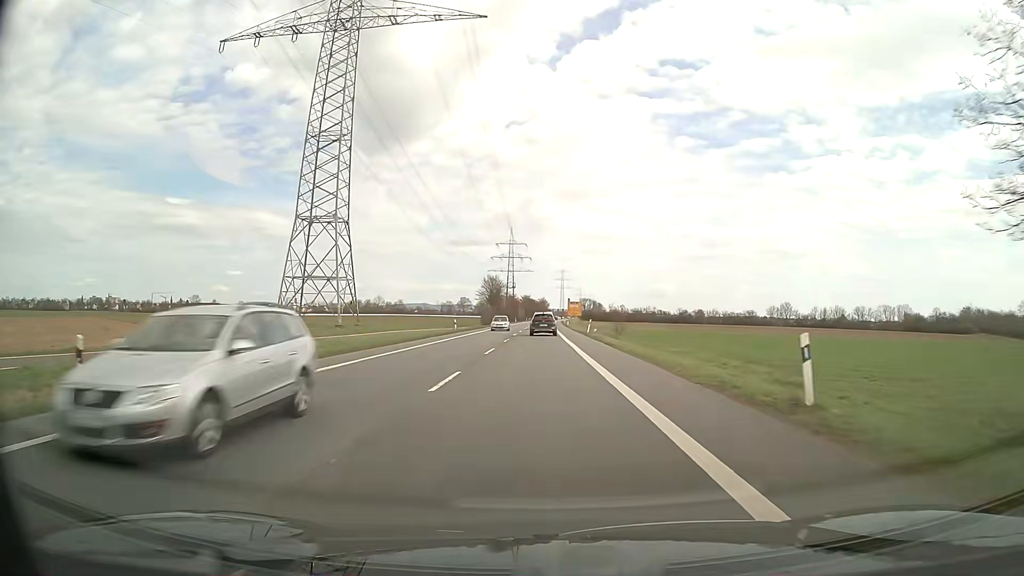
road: secondary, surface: asphalt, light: Day
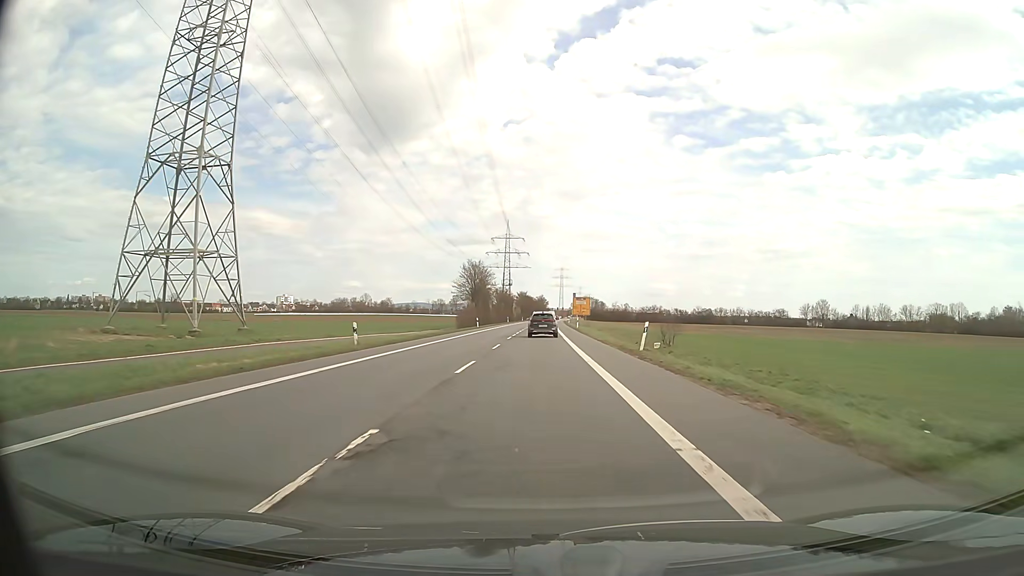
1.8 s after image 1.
(+0.1, +32.3) m; 0°
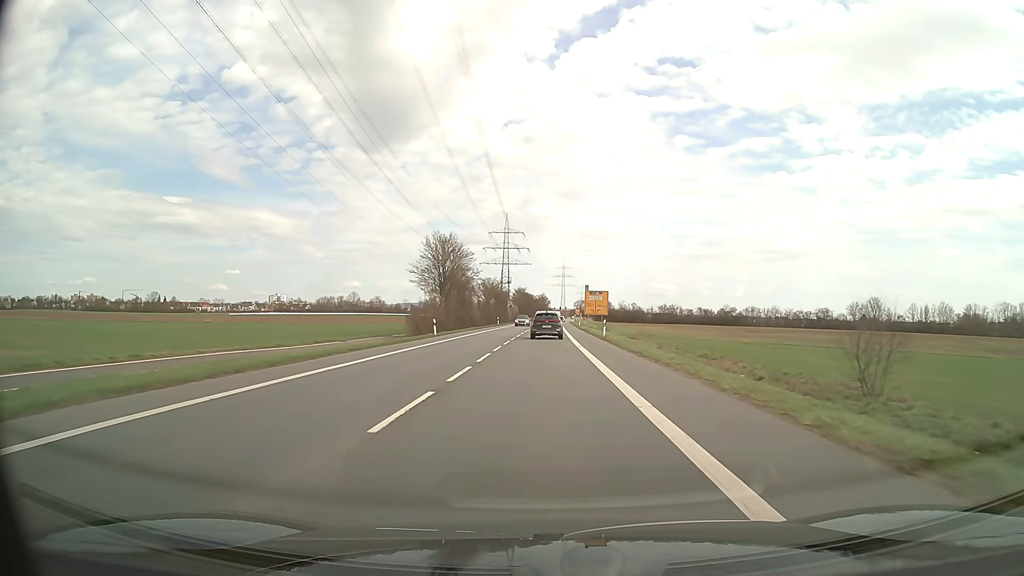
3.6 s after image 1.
(0.0, +32.3) m; 0°
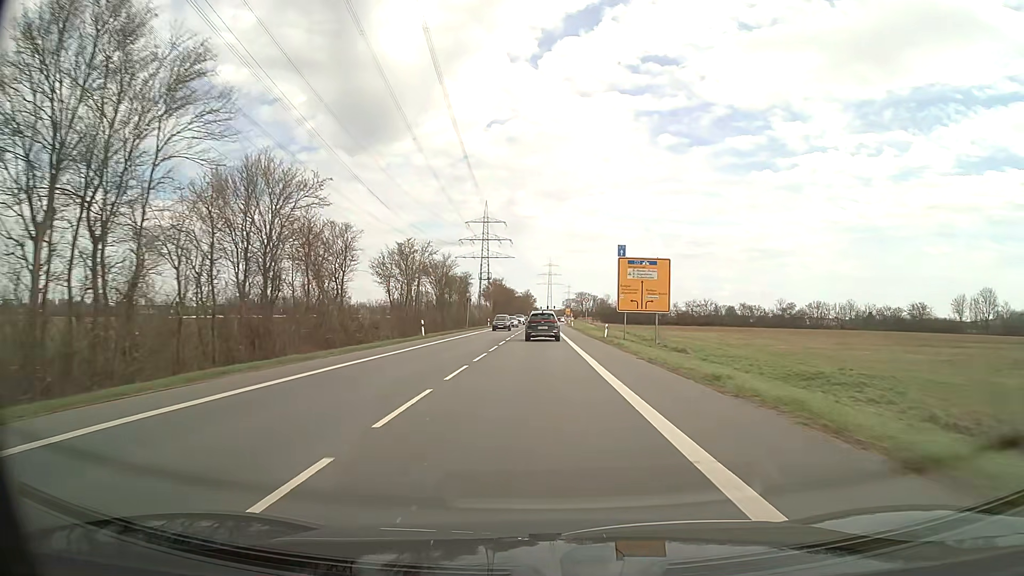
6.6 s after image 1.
(+0.6, +53.7) m; +1°
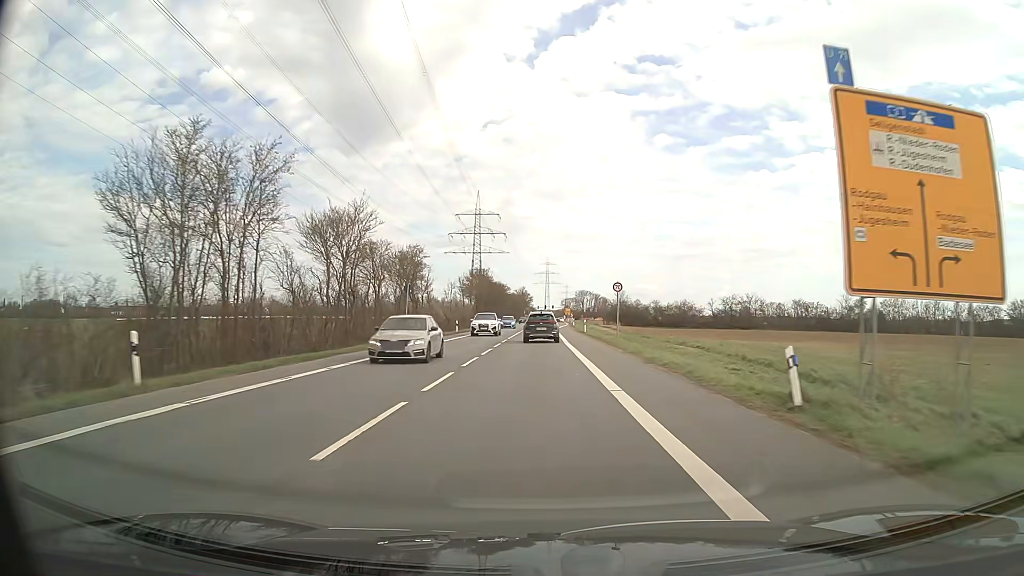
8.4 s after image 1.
(+0.1, +32.2) m; 0°
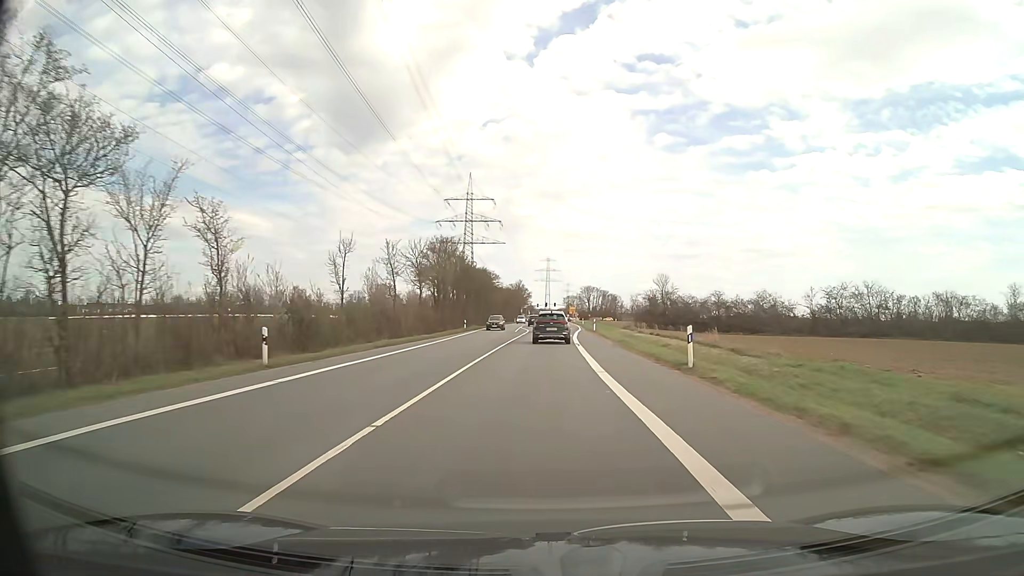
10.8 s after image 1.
(-0.1, +42.9) m; 0°
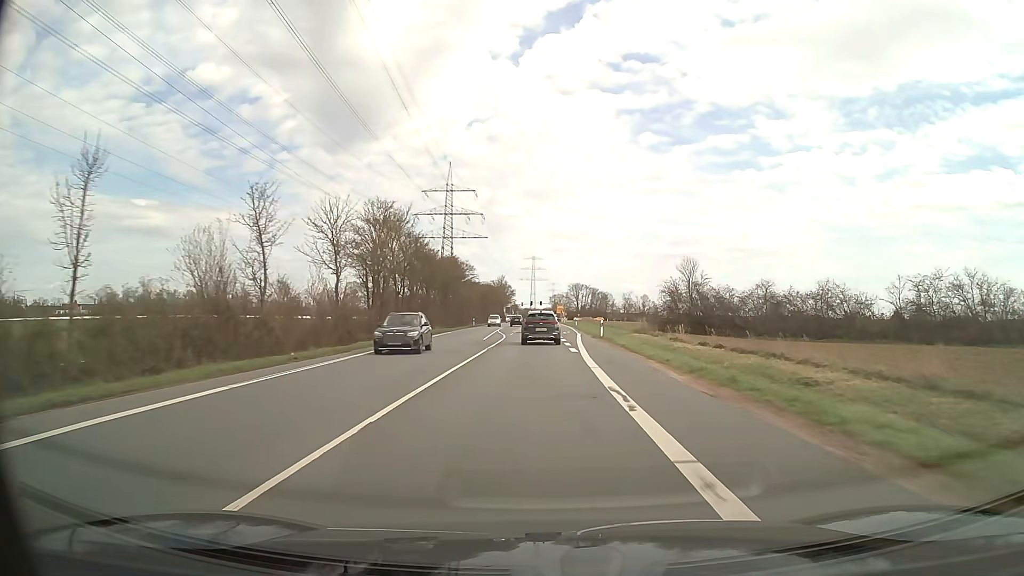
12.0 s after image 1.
(+0.2, +21.5) m; +1°
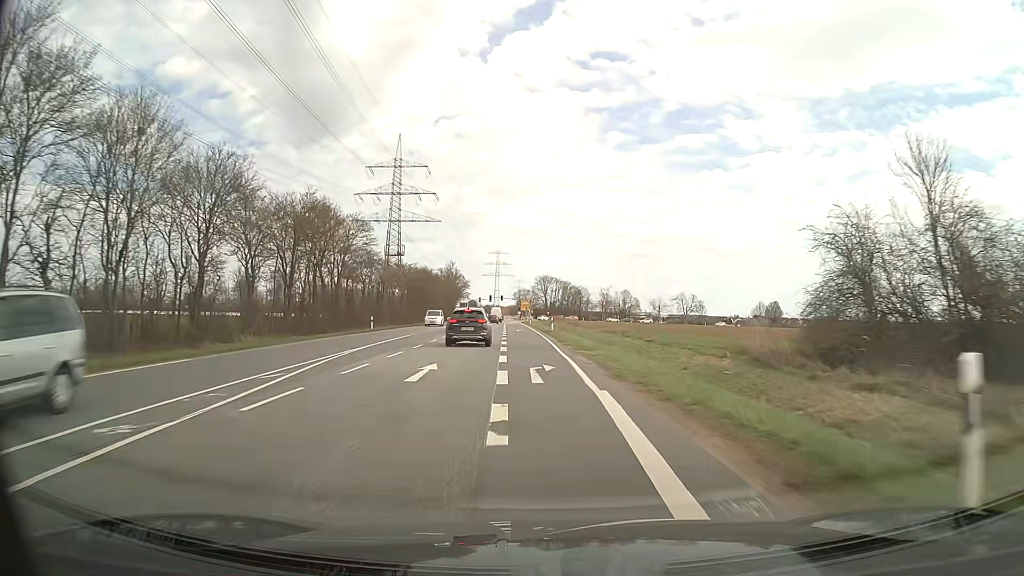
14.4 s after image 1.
(+1.3, +42.8) m; +3°
(0, +10) (0, +20) (0, +30) (-1, +40) (-1, +50) (-1, +60) (-2, +70) (-2, +80) (-3, +90) (-3, +100) m
